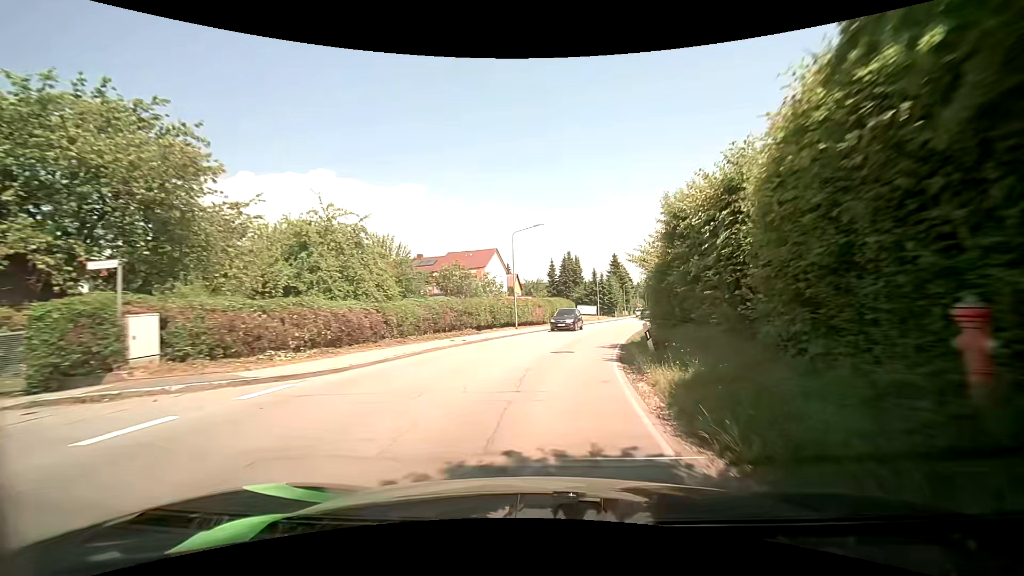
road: tertiary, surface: asphalt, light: Day
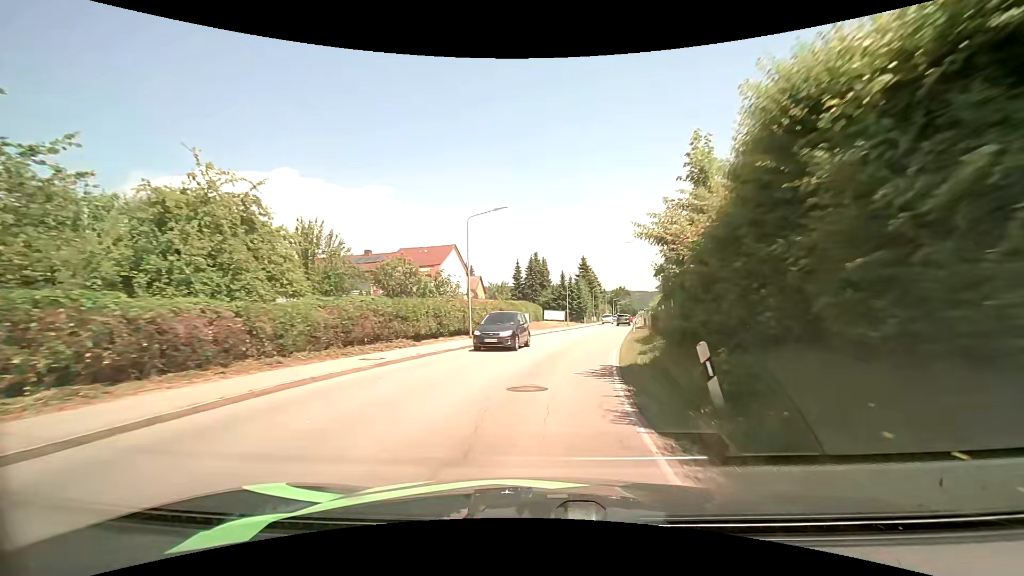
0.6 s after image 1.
(+0.3, +7.4) m; +4°
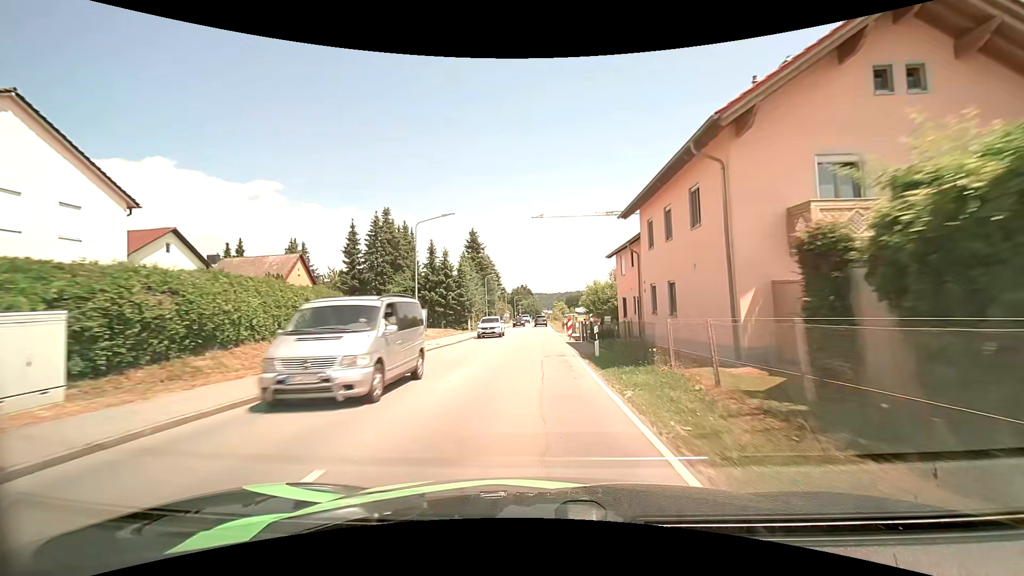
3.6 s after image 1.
(+5.4, +38.6) m; +12°
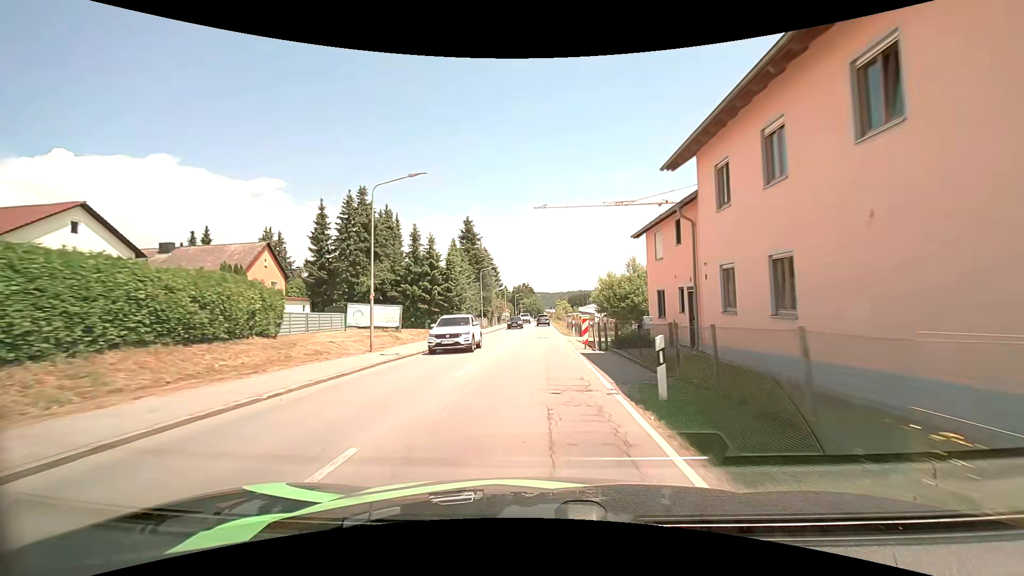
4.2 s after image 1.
(0.0, +8.3) m; 0°
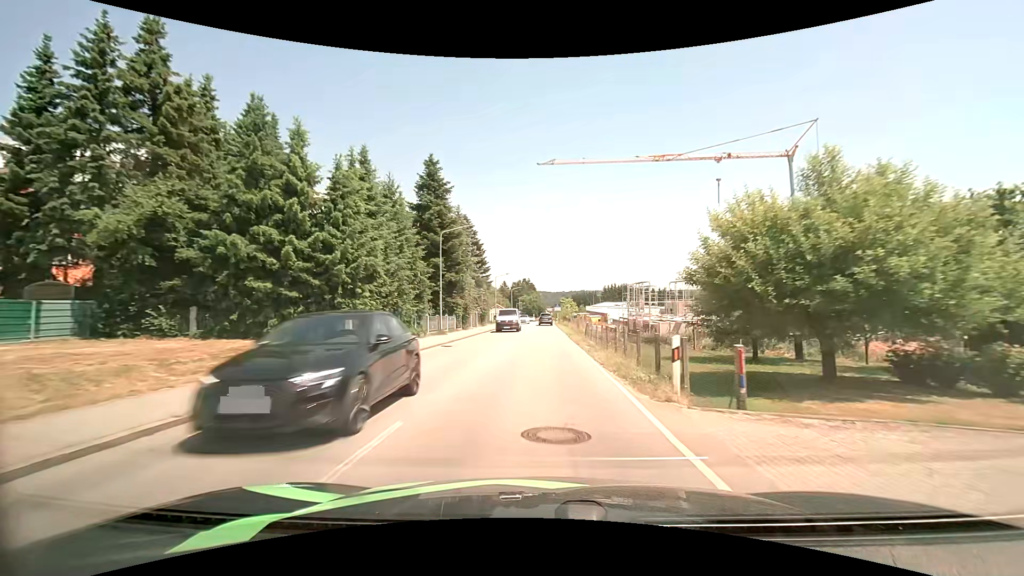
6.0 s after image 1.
(-0.1, +26.0) m; 0°
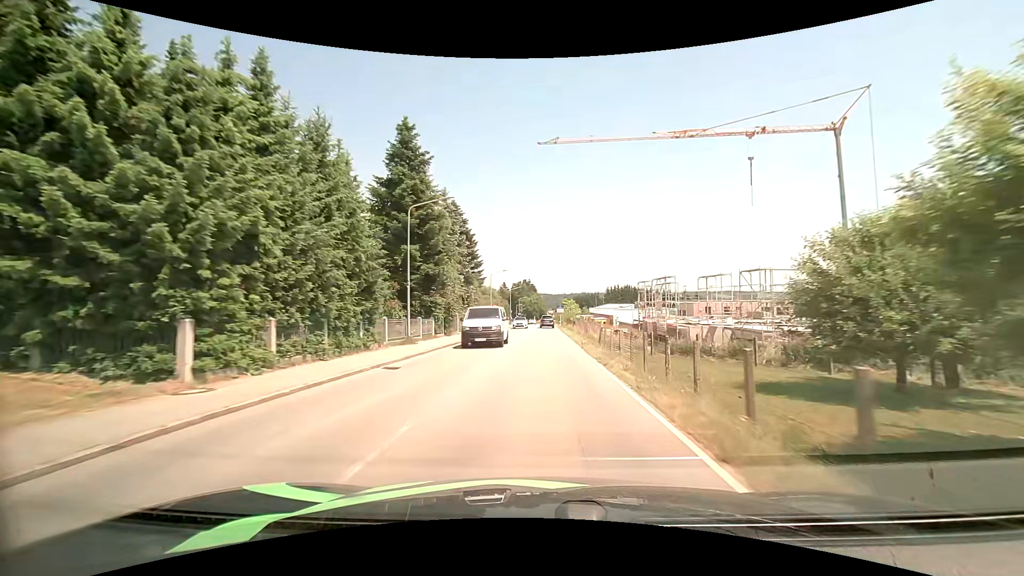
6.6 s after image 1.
(0.0, +8.8) m; 0°
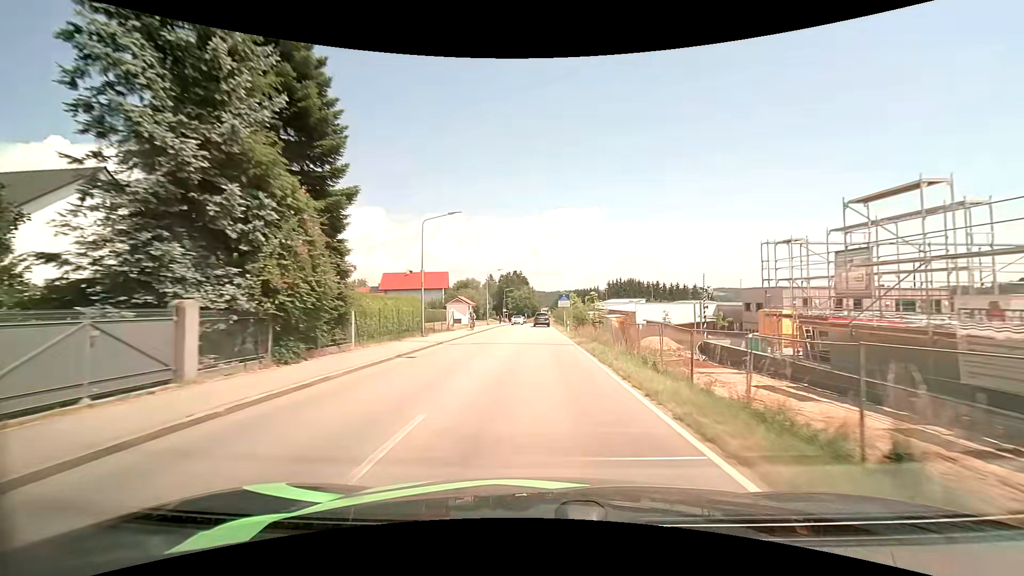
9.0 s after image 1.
(+0.3, +35.6) m; +1°
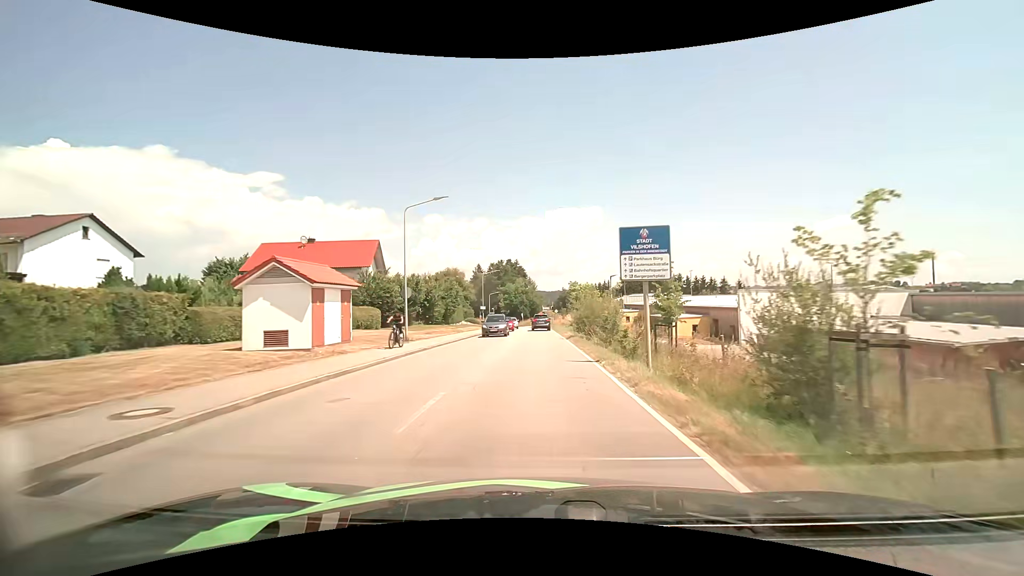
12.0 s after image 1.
(-0.1, +43.1) m; 0°
(0, +10) (0, +20) (0, +30) (0, +40) (0, +50) (0, +60) (-1, +70) (-1, +80) (-2, +90) (-3, +100) m
